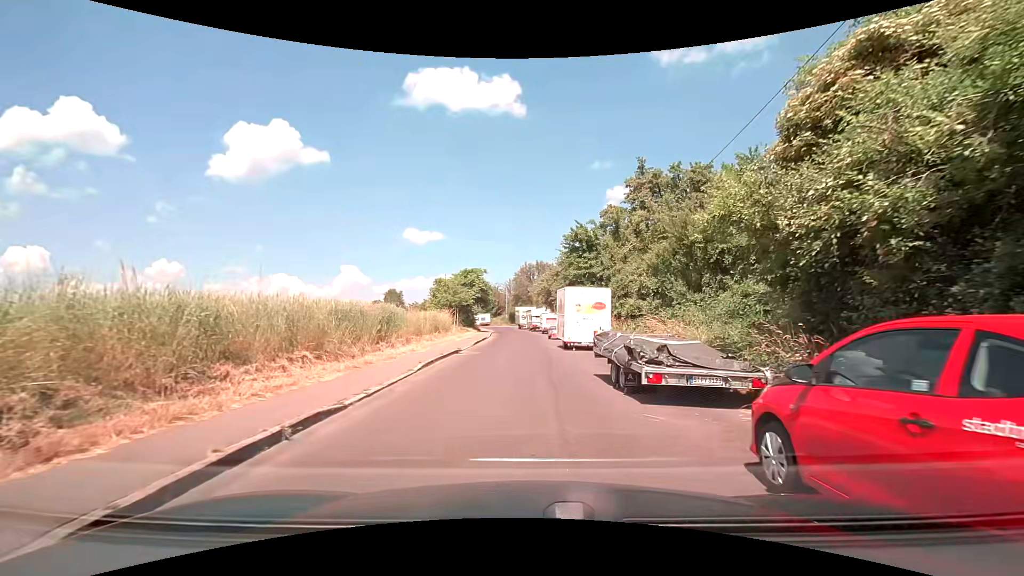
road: residential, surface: asphalt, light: Day
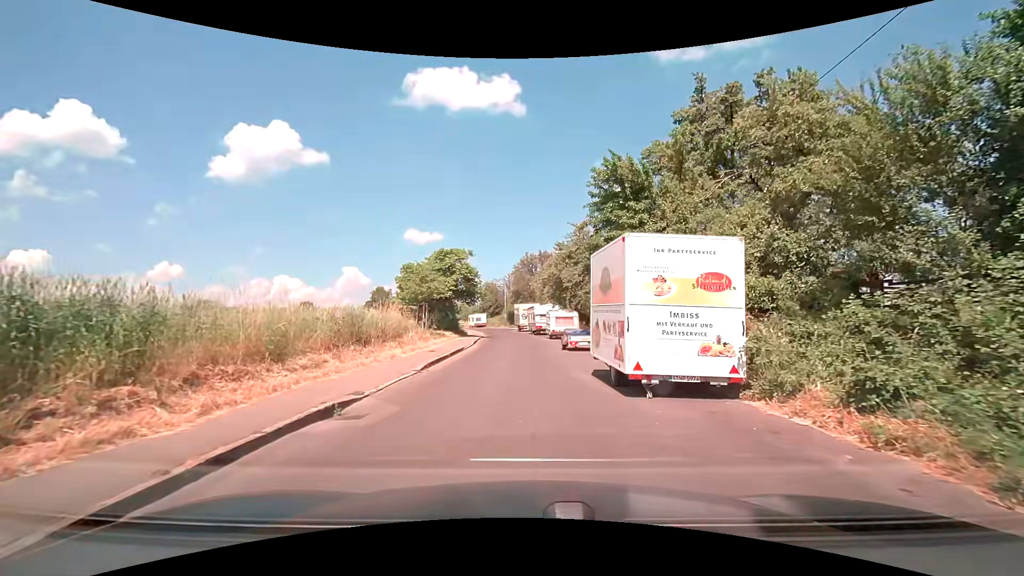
(-0.1, +13.6) m; 0°
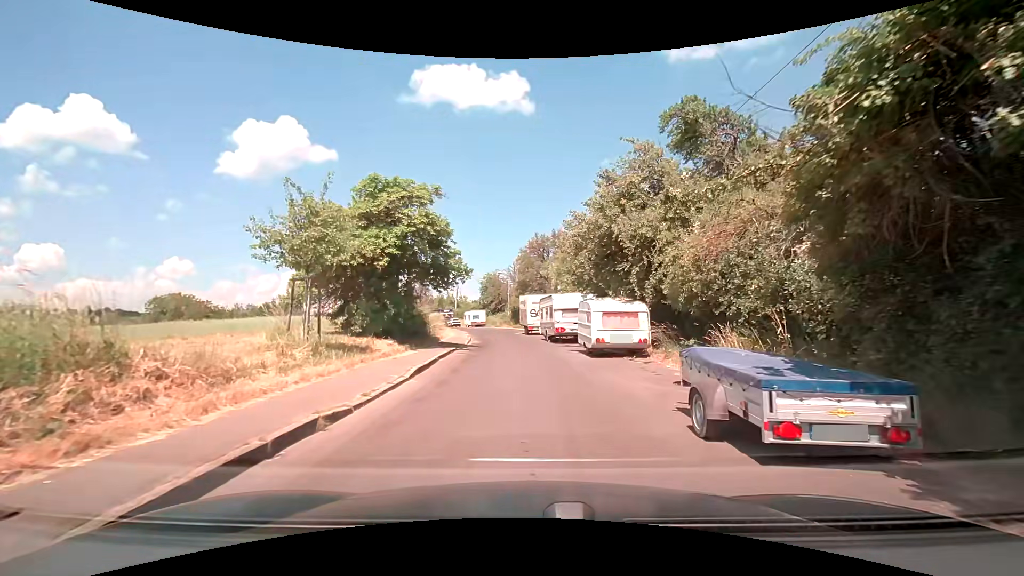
(-0.6, +17.0) m; -2°
